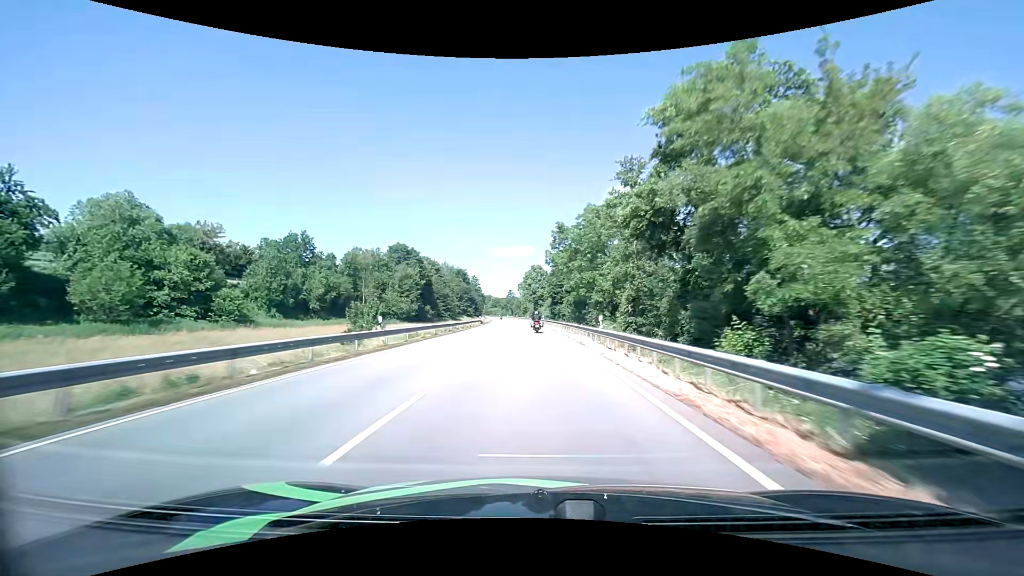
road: primary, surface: asphalt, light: Day
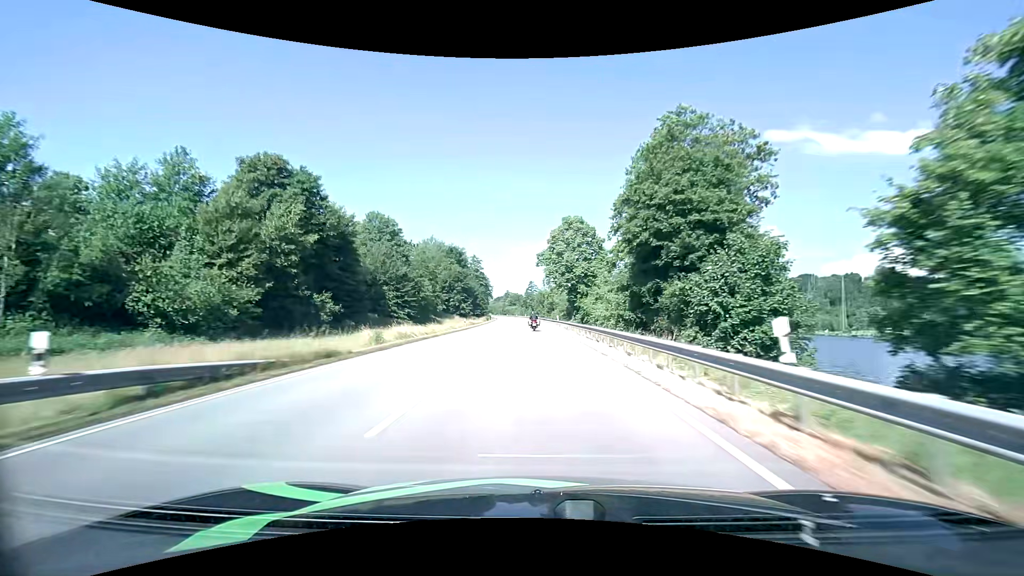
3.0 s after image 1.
(-1.9, +71.3) m; -3°
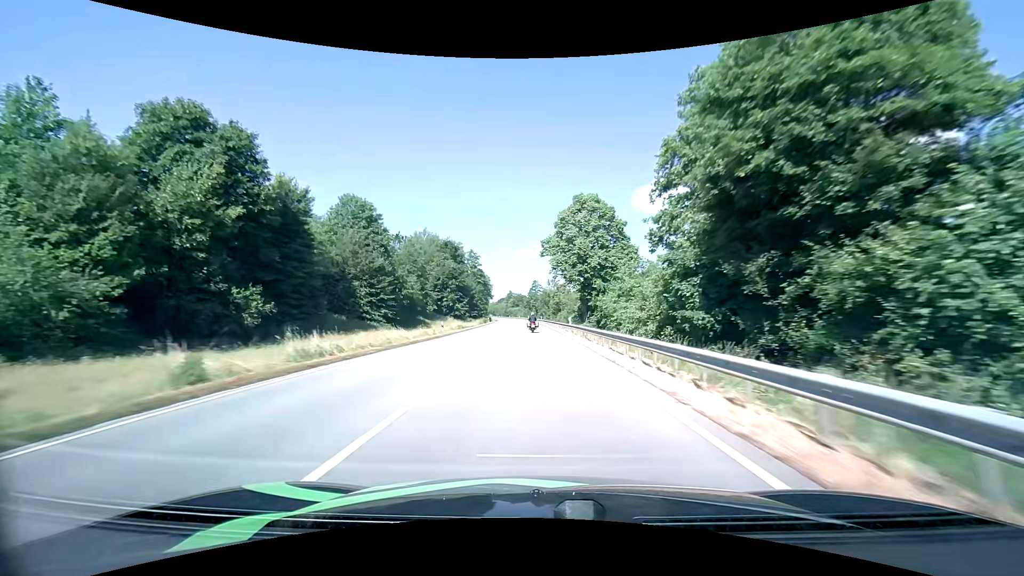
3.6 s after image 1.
(-0.1, +14.5) m; -1°
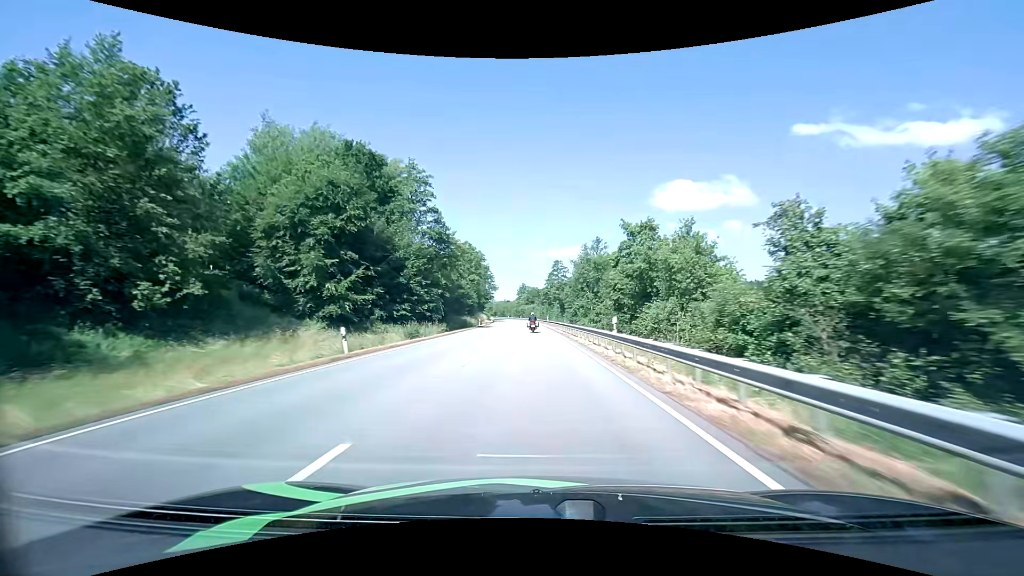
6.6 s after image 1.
(-1.3, +74.8) m; -2°
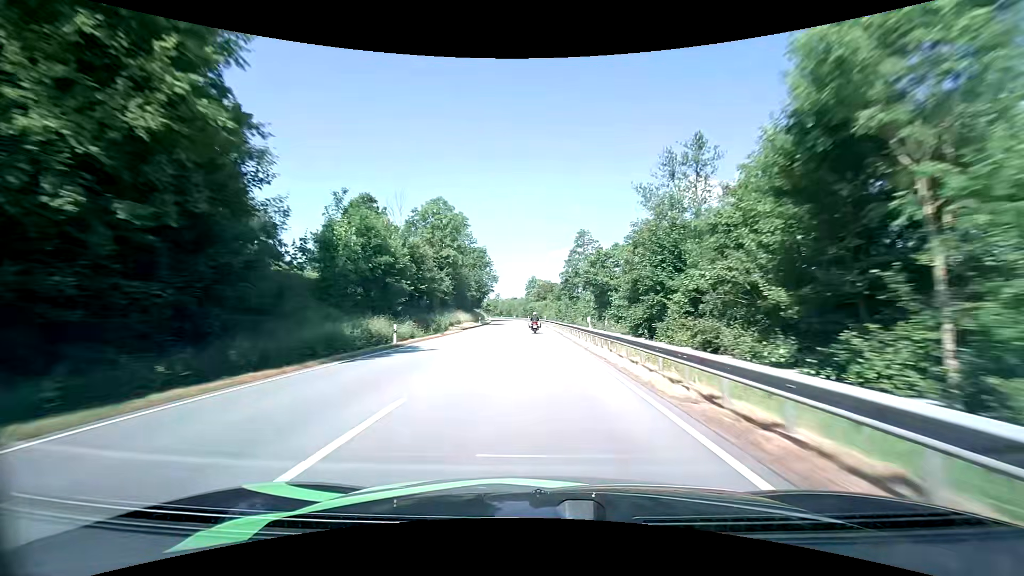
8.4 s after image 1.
(-0.5, +45.7) m; -1°
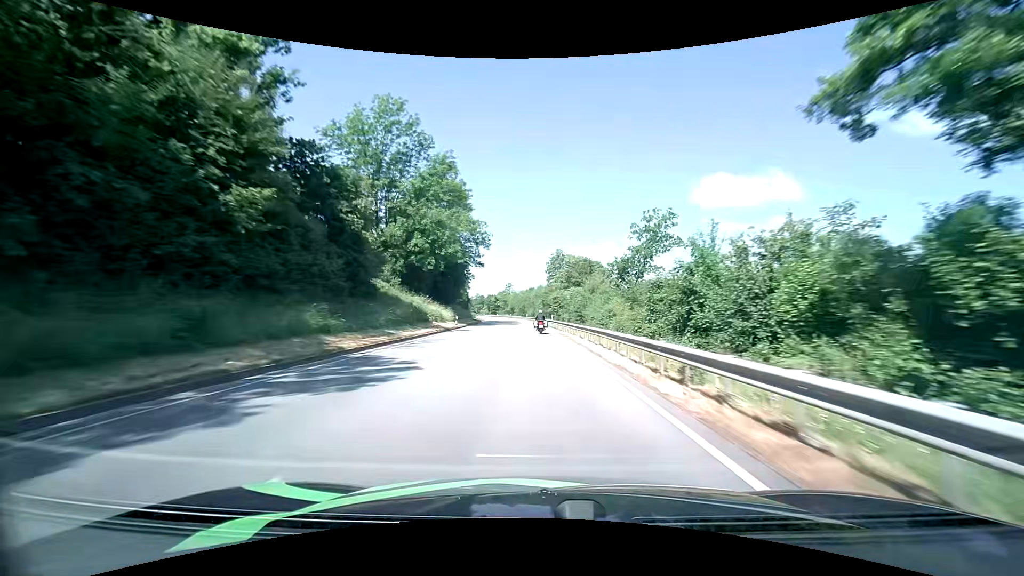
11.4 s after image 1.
(-1.6, +76.3) m; -3°
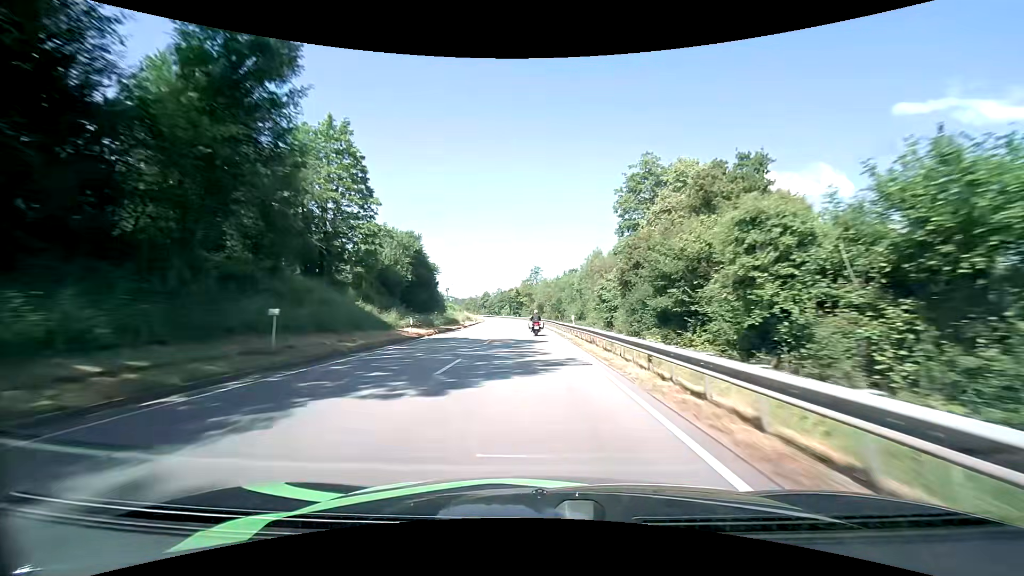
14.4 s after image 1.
(-2.2, +73.3) m; -4°
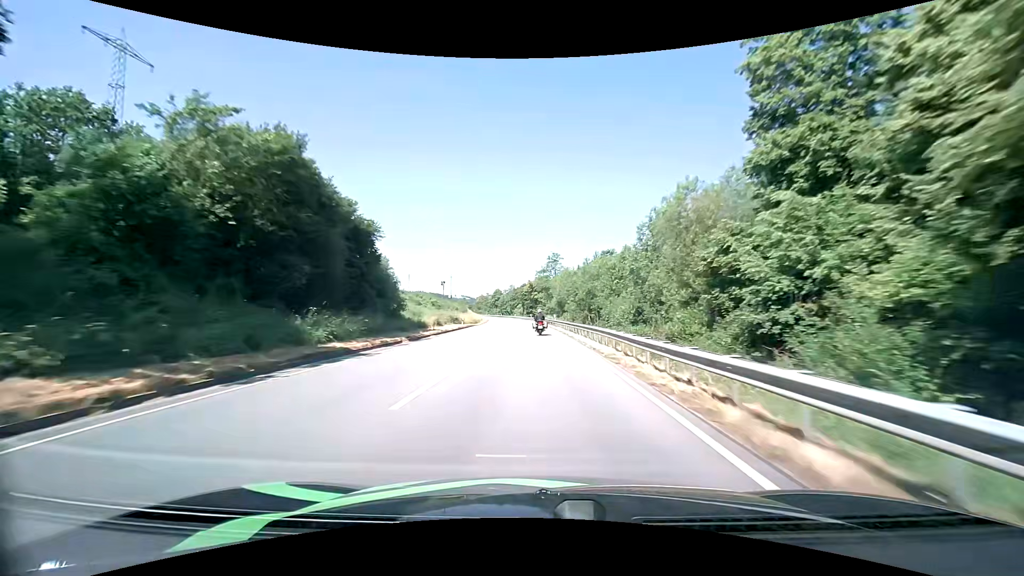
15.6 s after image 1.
(-0.5, +28.5) m; -2°
(0, +10) (0, +20) (0, +30) (-1, +40) (-1, +50) (-2, +60) (-2, +70) (-3, +80) (-3, +90) (-4, +100) m
